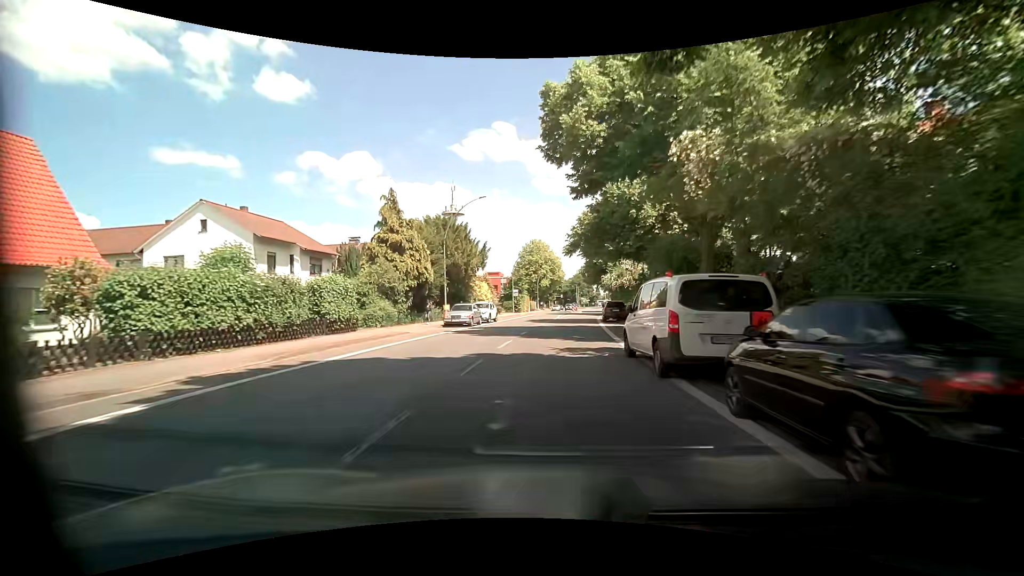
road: primary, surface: asphalt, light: Day
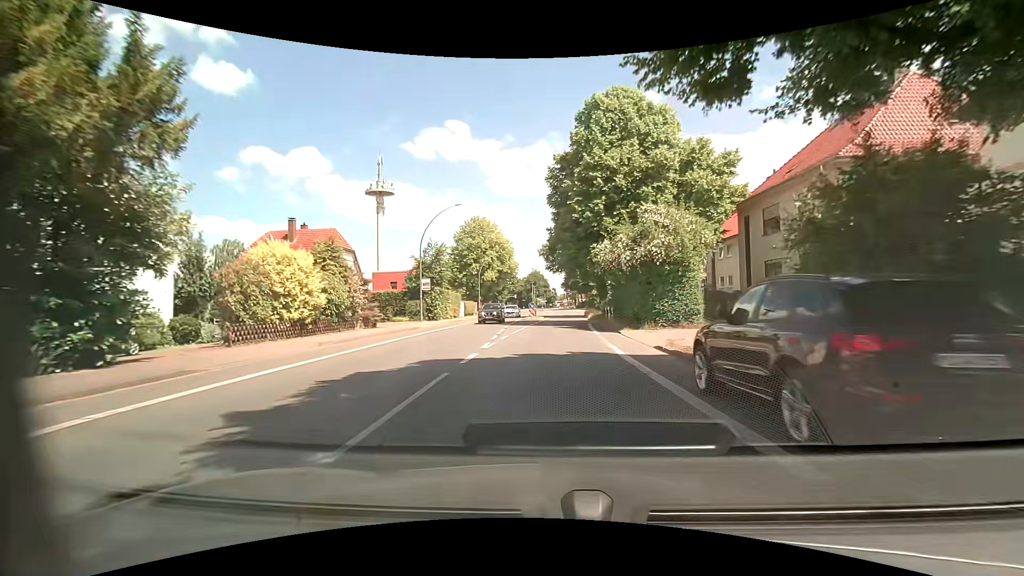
(+2.0, +34.5) m; +6°
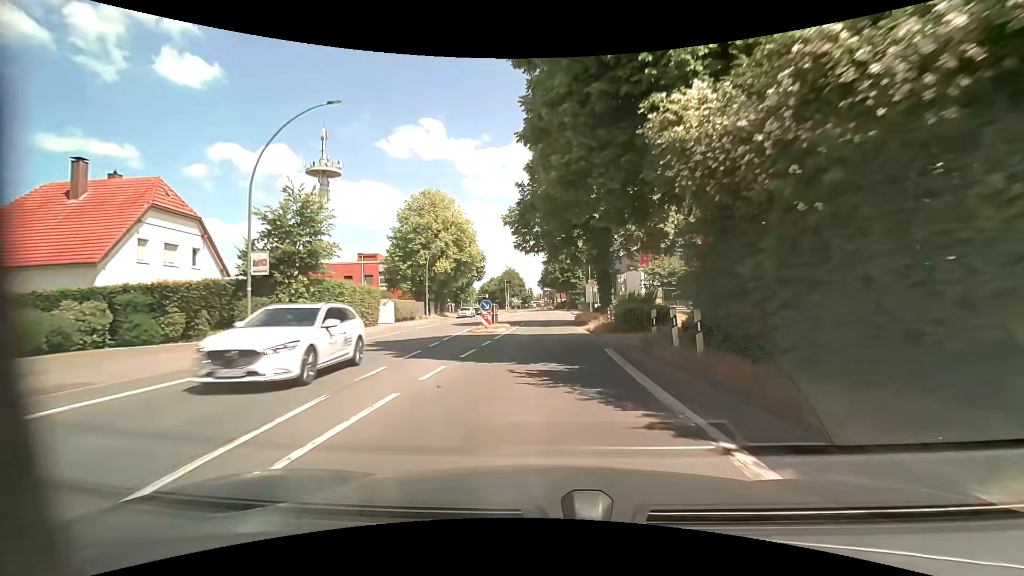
(+0.6, +21.3) m; +3°
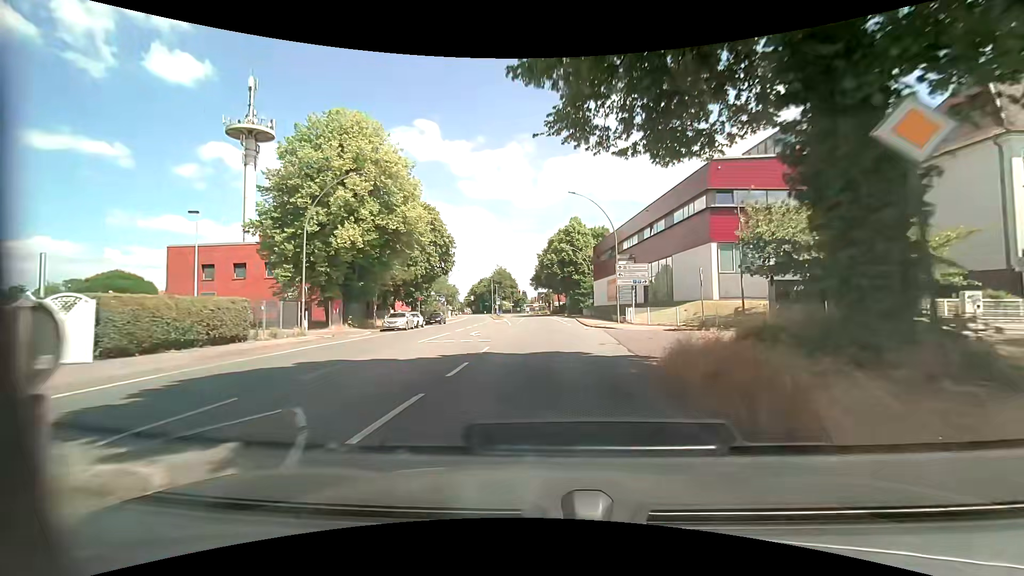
(+0.2, +29.2) m; 0°
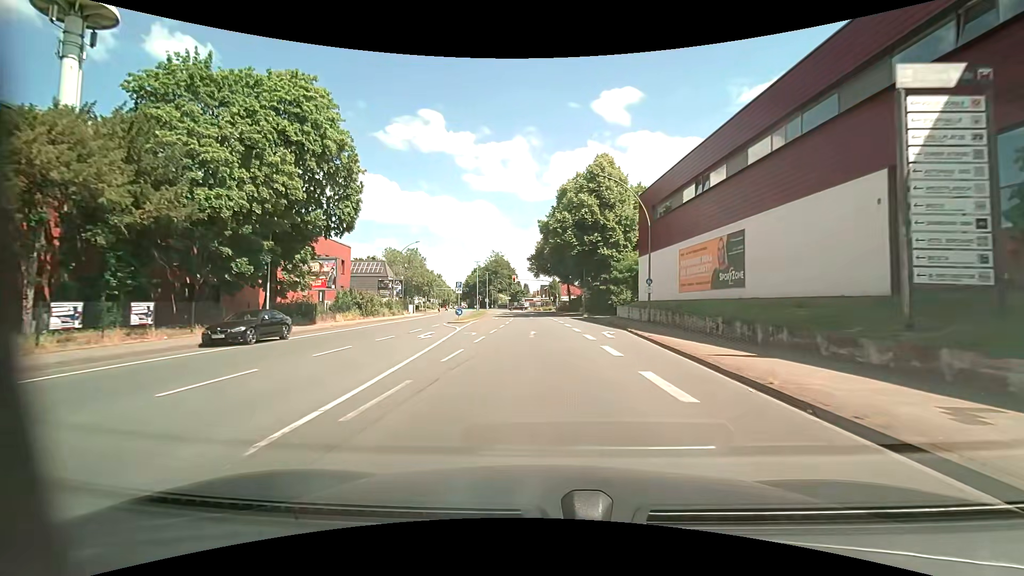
(+0.4, +37.5) m; +1°
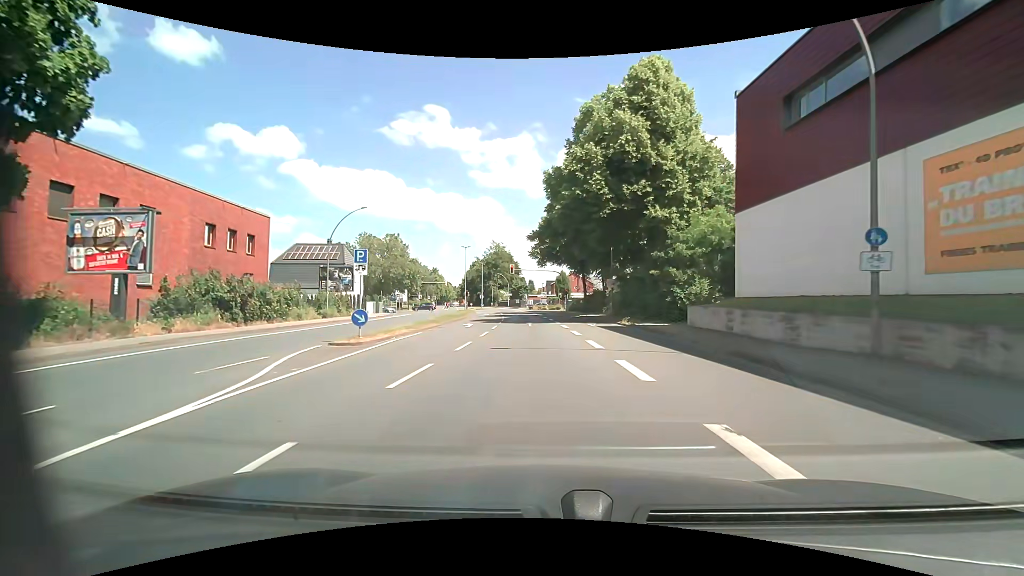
(-0.2, +22.2) m; -1°
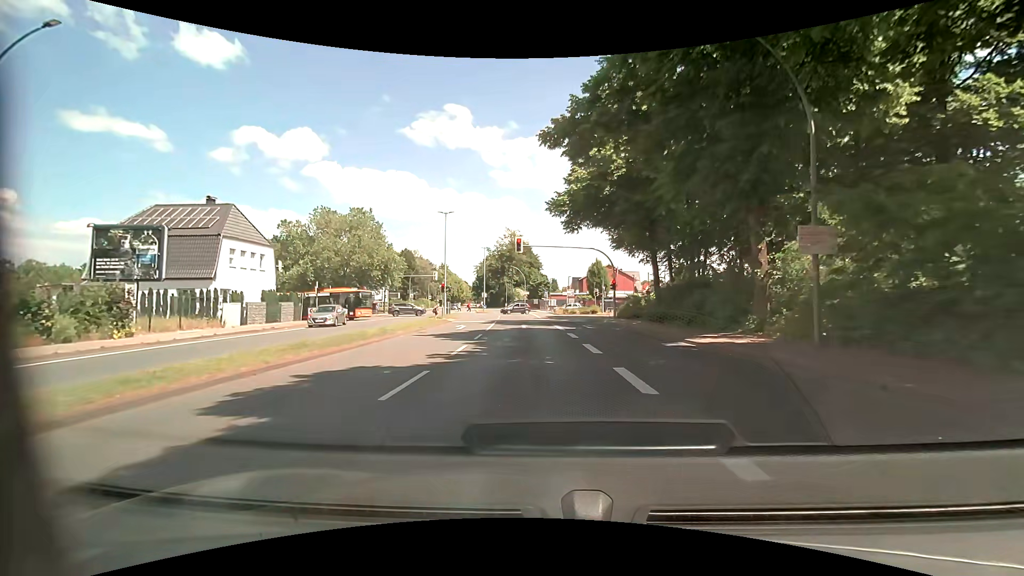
(-0.6, +30.8) m; -3°
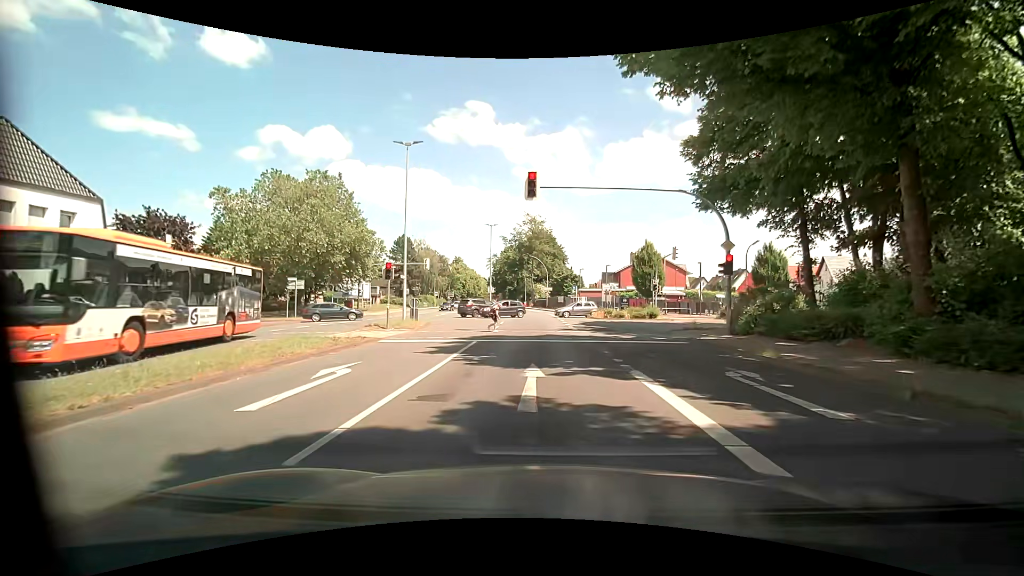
(-0.4, +20.8) m; -1°
